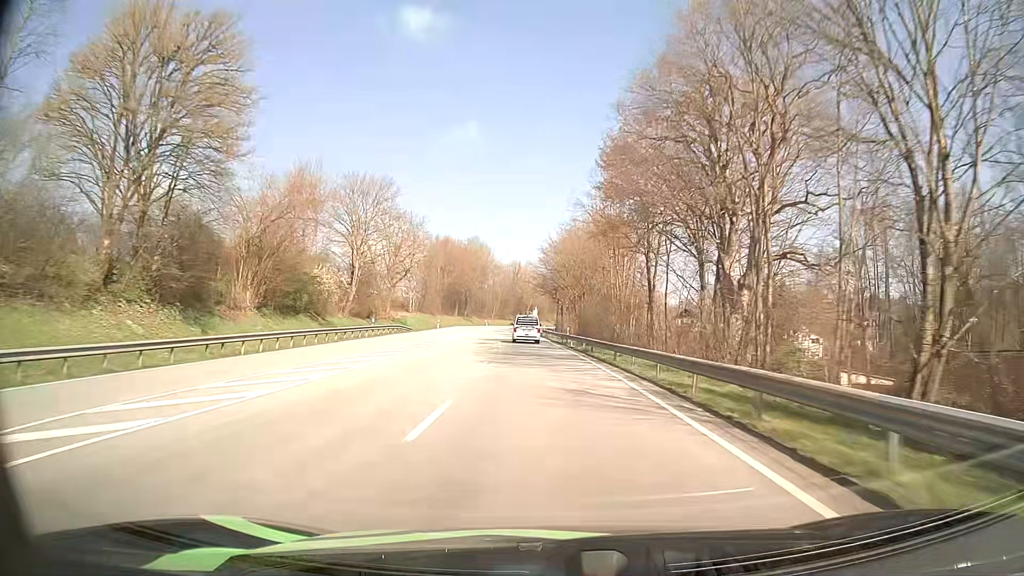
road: primary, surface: asphalt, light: Day
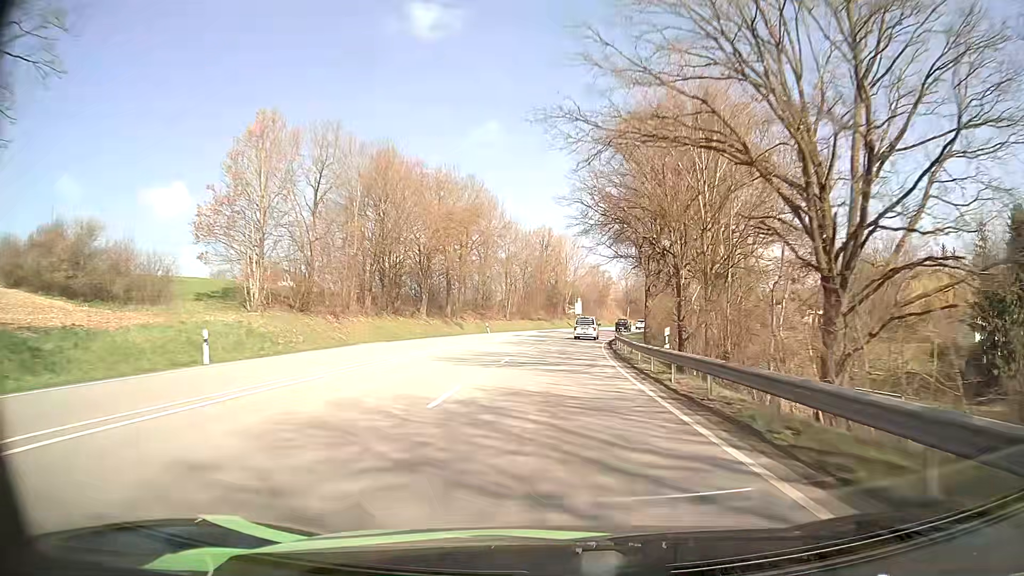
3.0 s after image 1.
(-2.8, +69.1) m; -3°
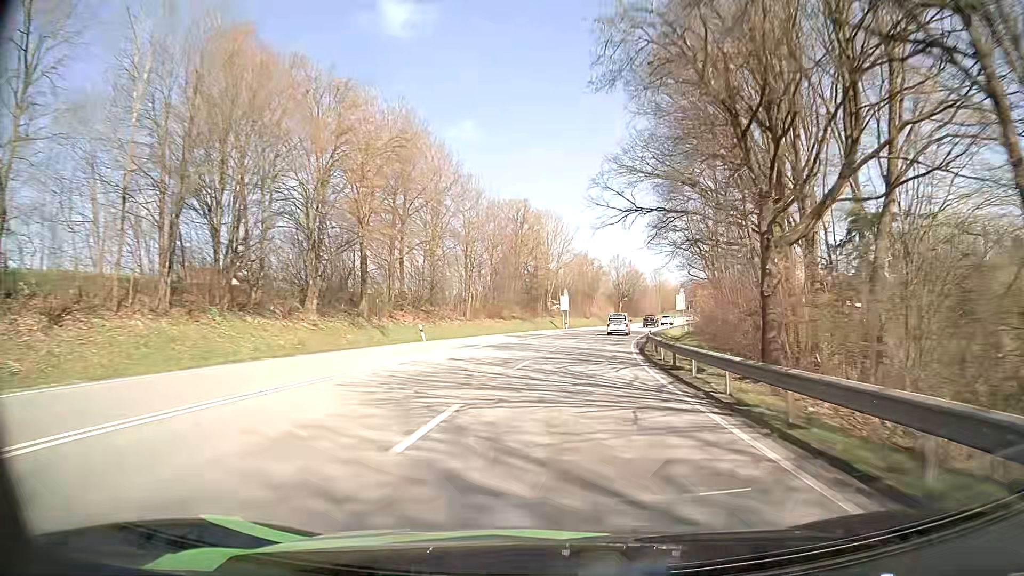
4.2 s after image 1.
(+0.3, +27.9) m; +2°
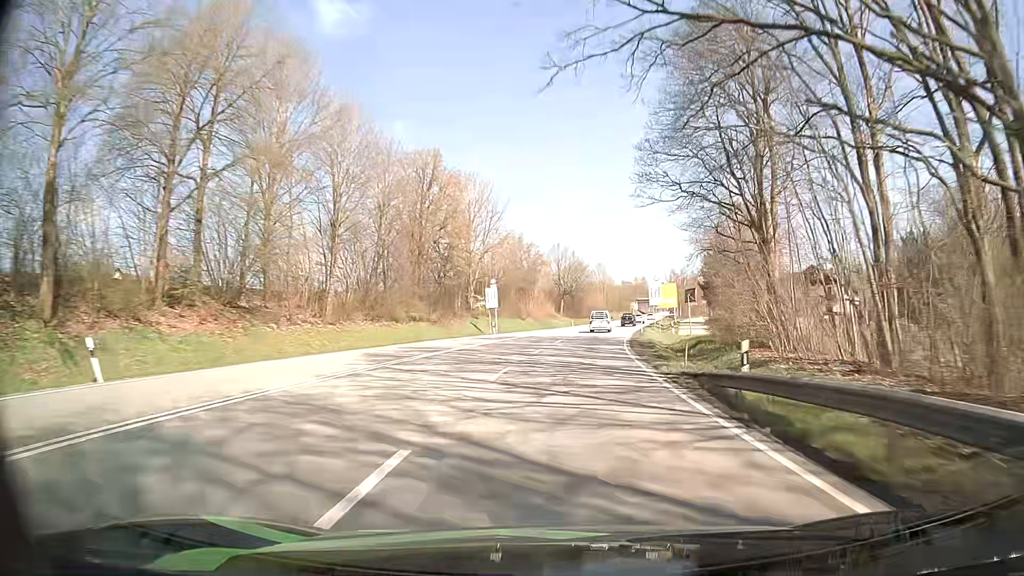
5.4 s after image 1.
(+1.0, +27.7) m; +5°
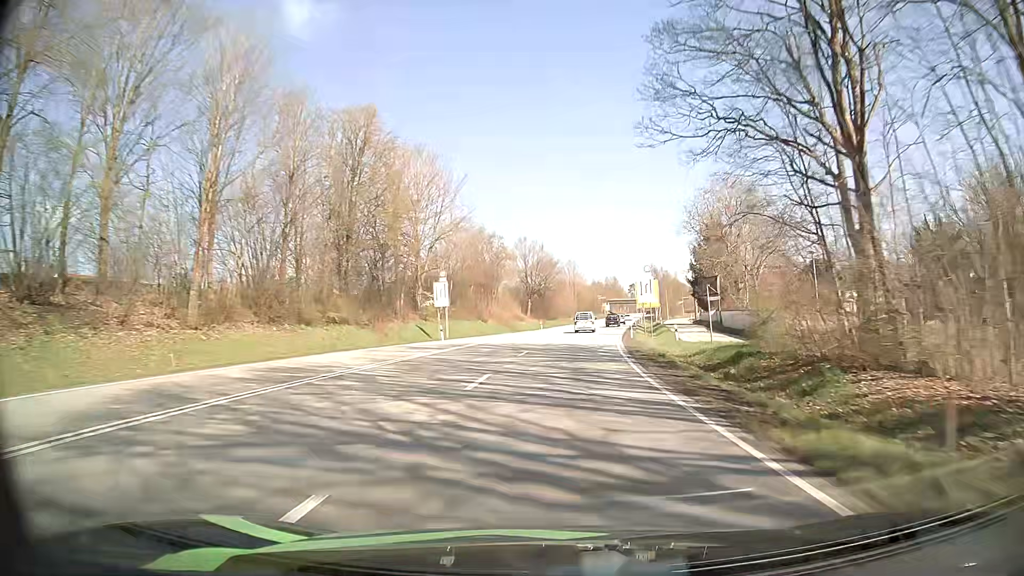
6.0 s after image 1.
(+0.4, +13.8) m; +3°
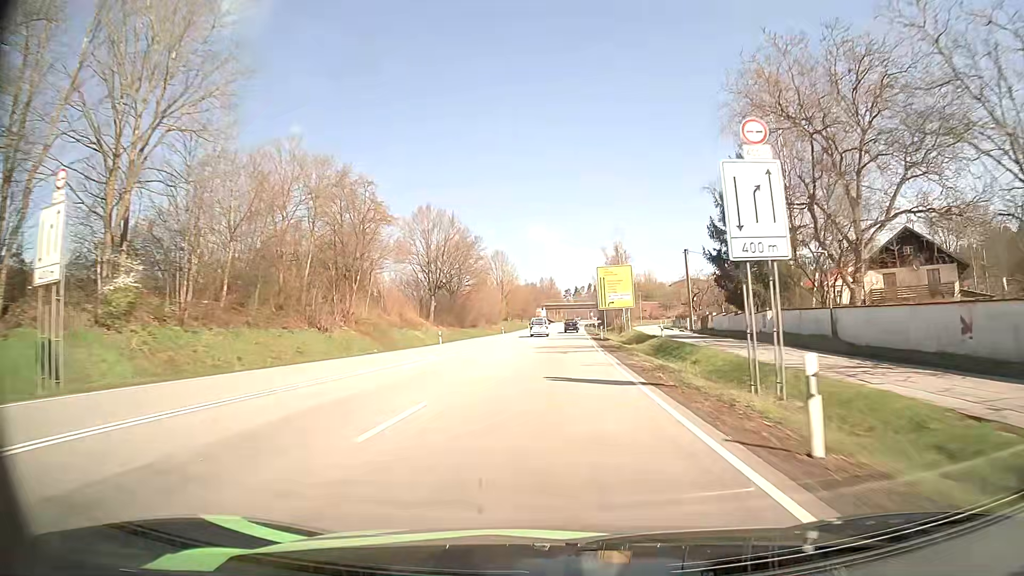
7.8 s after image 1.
(+2.3, +41.1) m; +6°
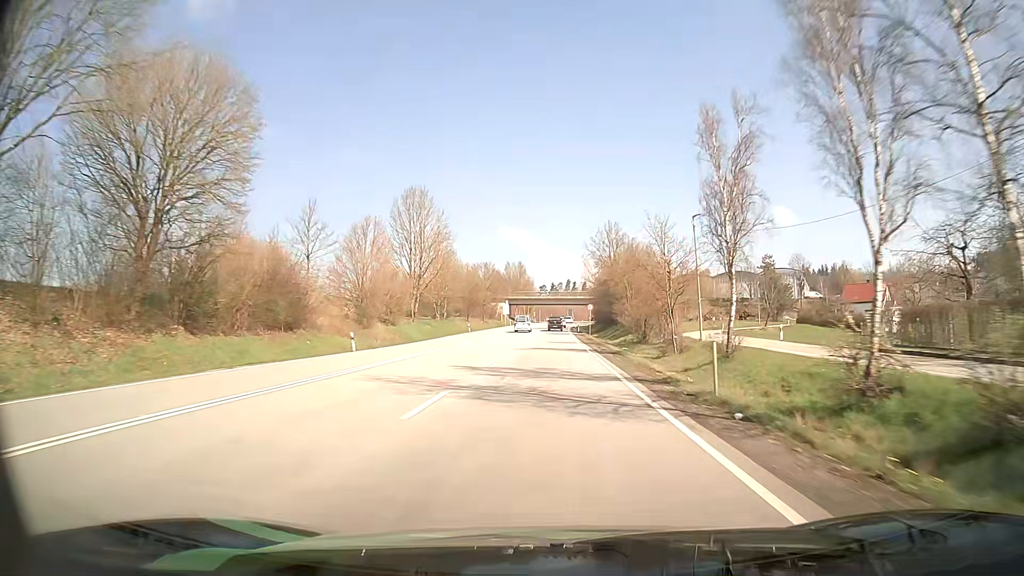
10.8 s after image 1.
(+2.3, +70.4) m; +2°
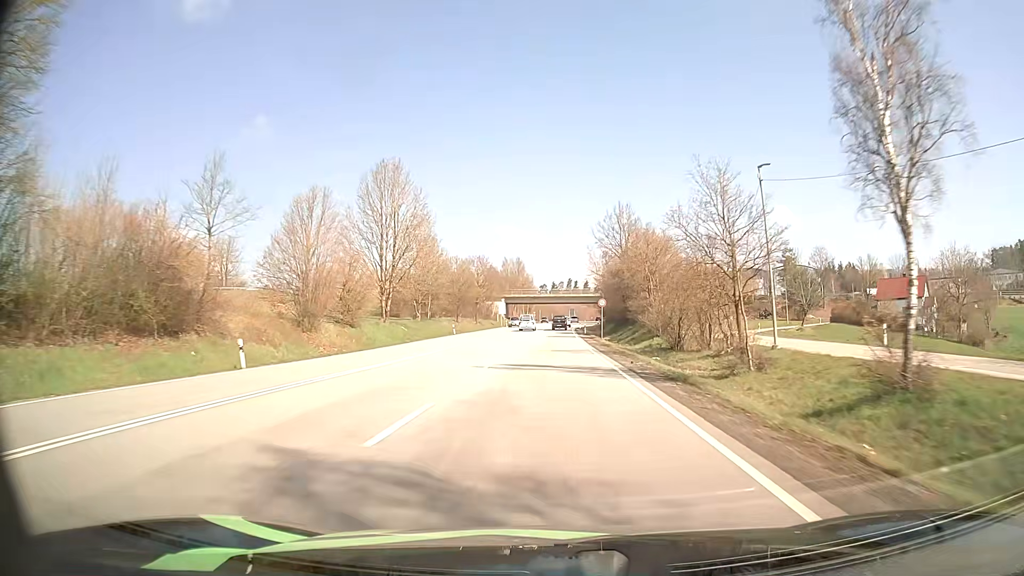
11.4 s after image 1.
(0.0, +14.3) m; 0°
(0, +10) (0, +20) (0, +30) (0, +40) (0, +50) (0, +60) (0, +70) (0, +80) (+1, +90) (+1, +100) m
